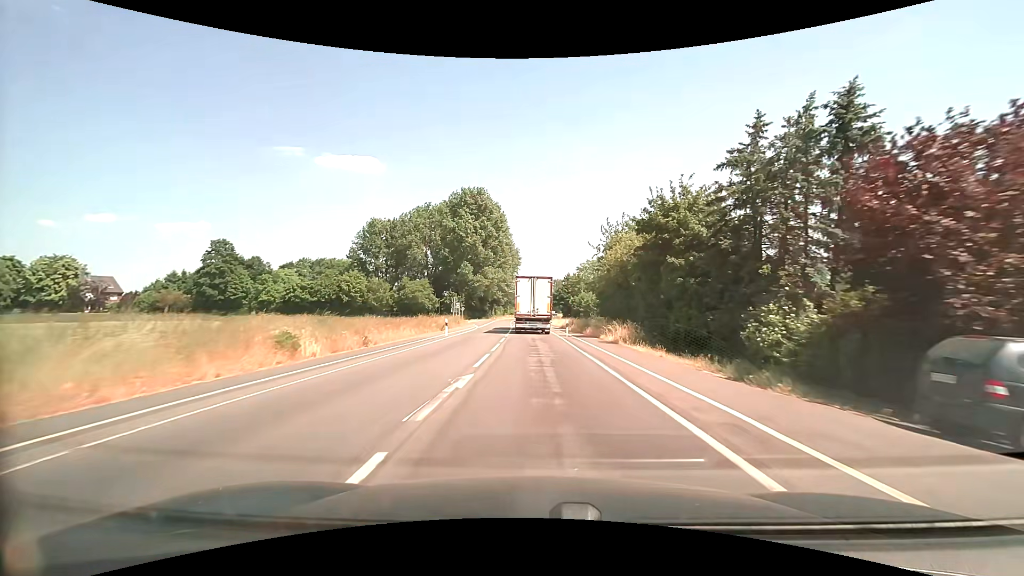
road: secondary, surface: asphalt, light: Day
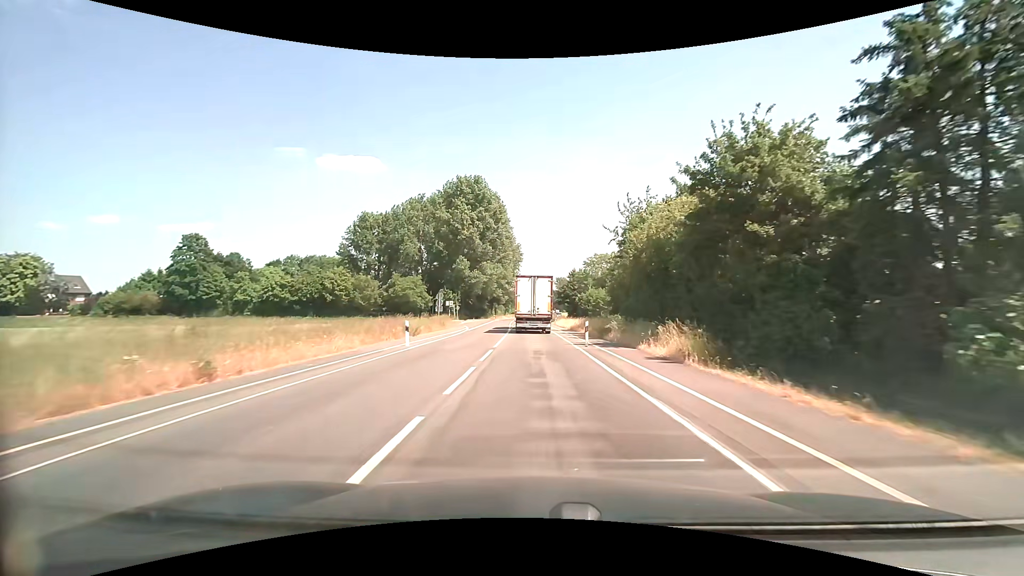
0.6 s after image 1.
(0.0, +10.4) m; 0°
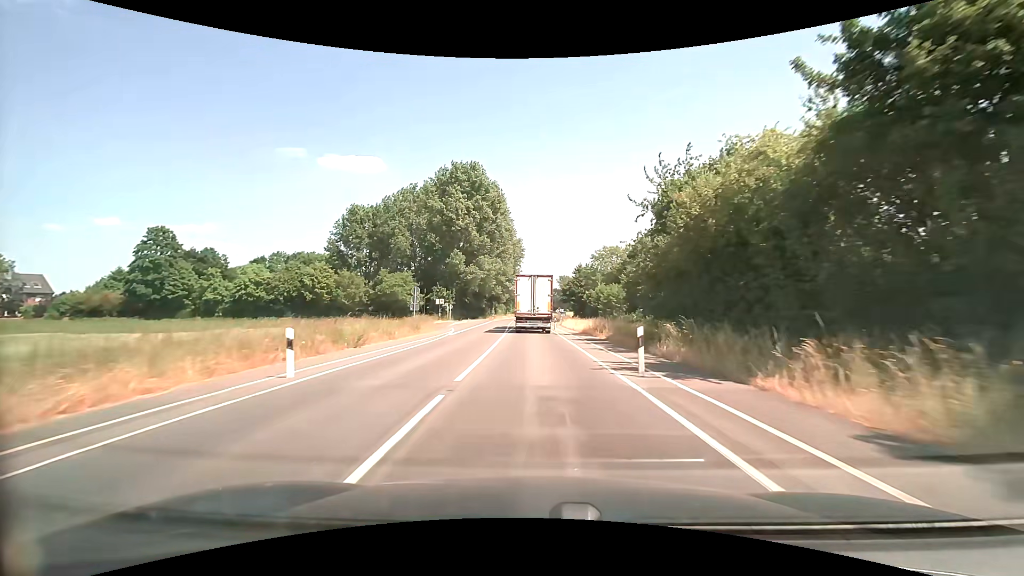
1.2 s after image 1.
(0.0, +10.4) m; 0°
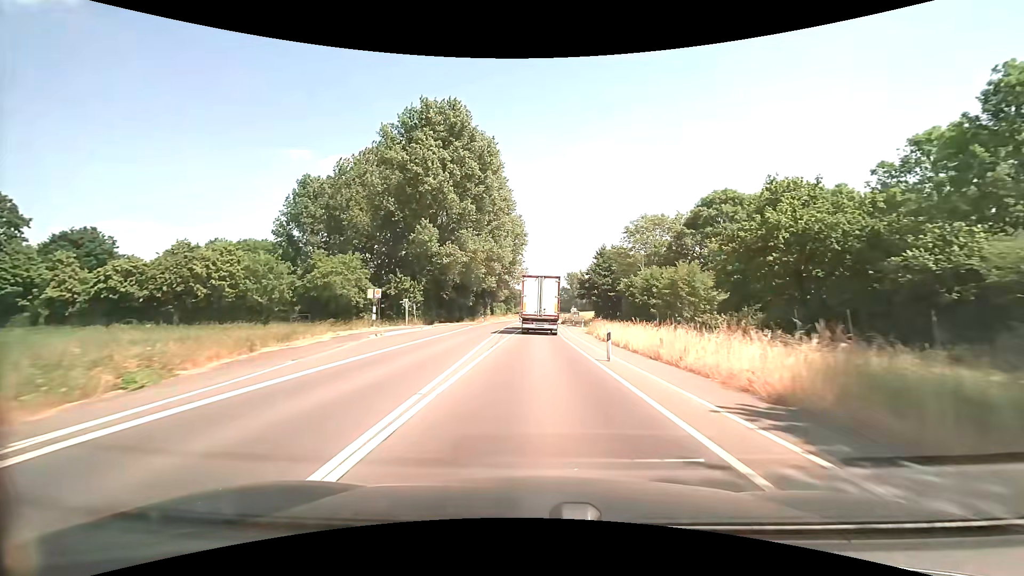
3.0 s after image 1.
(-0.2, +31.3) m; -1°
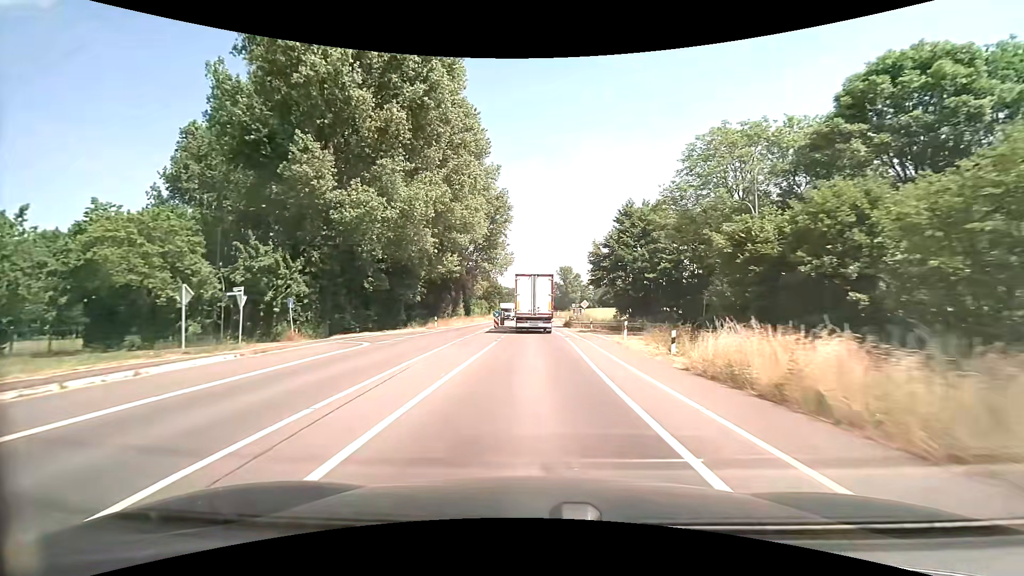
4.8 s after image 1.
(+0.3, +31.2) m; +1°
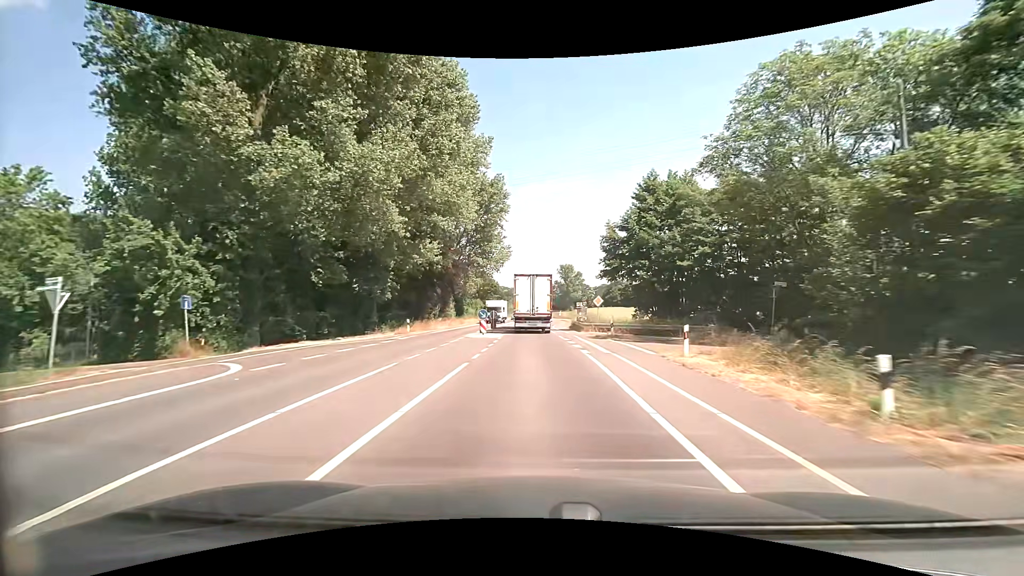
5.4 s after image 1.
(0.0, +10.3) m; 0°
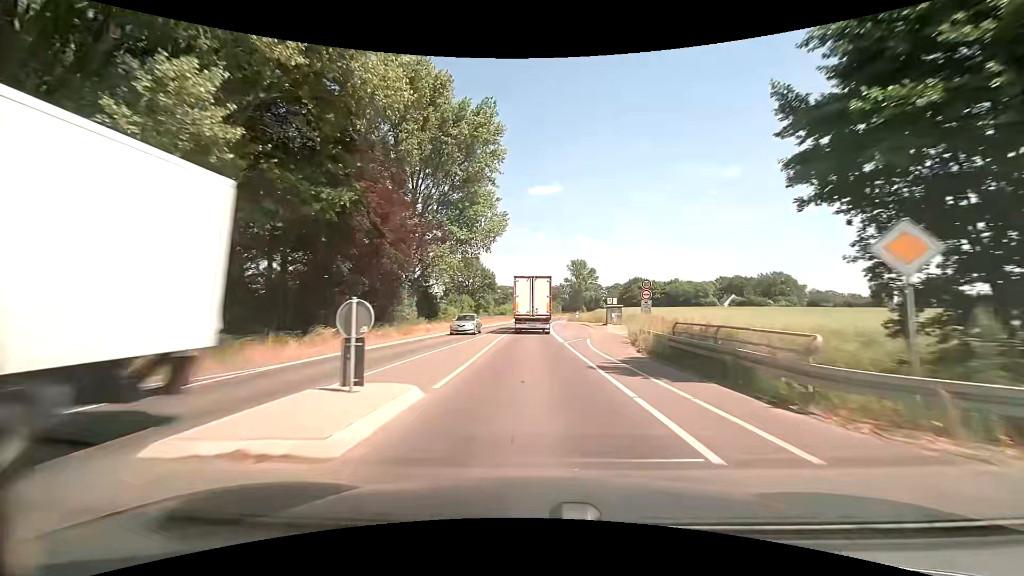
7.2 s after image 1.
(-0.2, +30.8) m; -1°
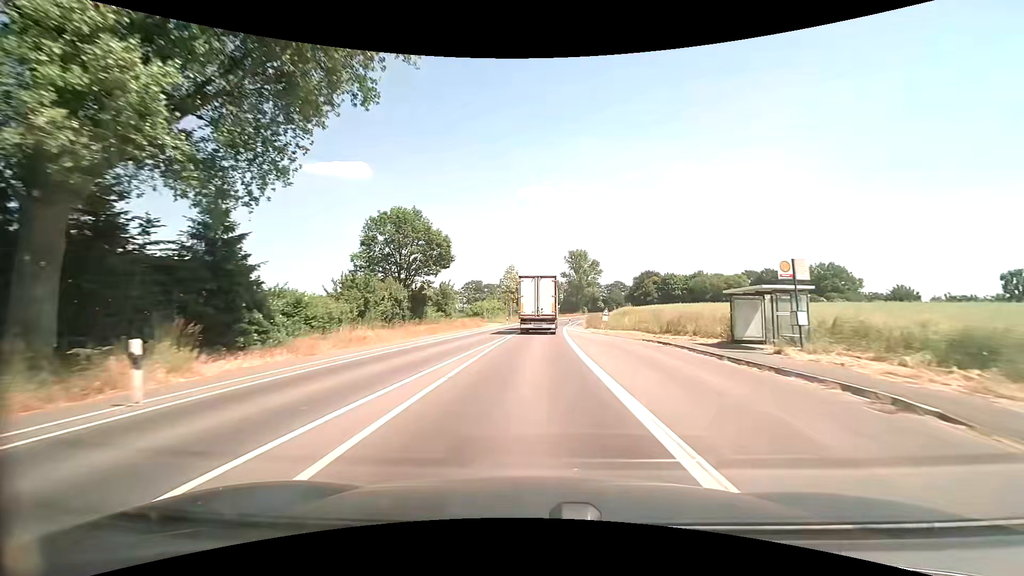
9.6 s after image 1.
(-0.2, +42.3) m; +1°
(0, +10) (0, +20) (0, +30) (+1, +40) (+1, +50) (+2, +60) (+3, +70) (+4, +80) (+5, +90) (+7, +100) m
